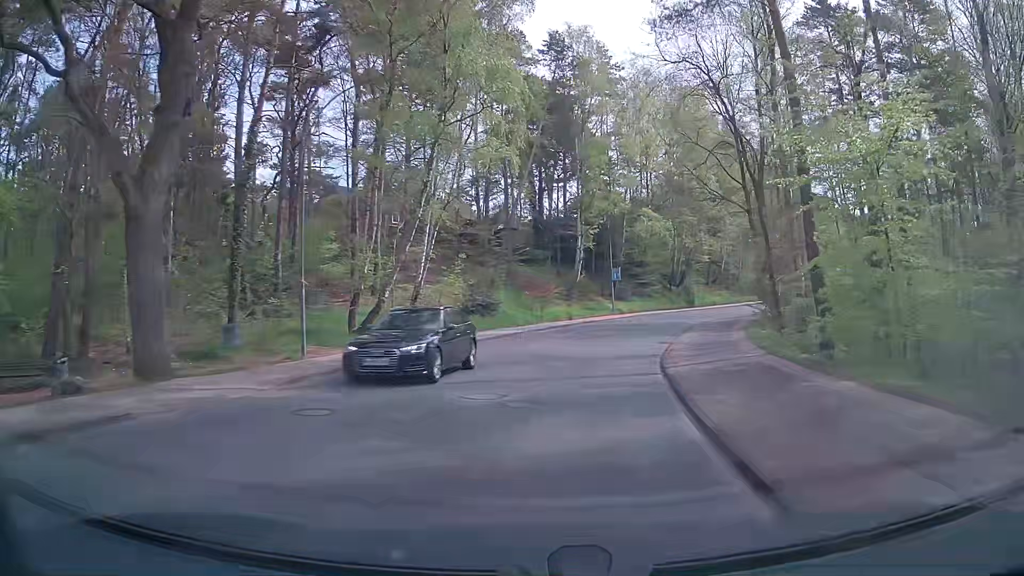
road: unclassified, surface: asphalt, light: Day
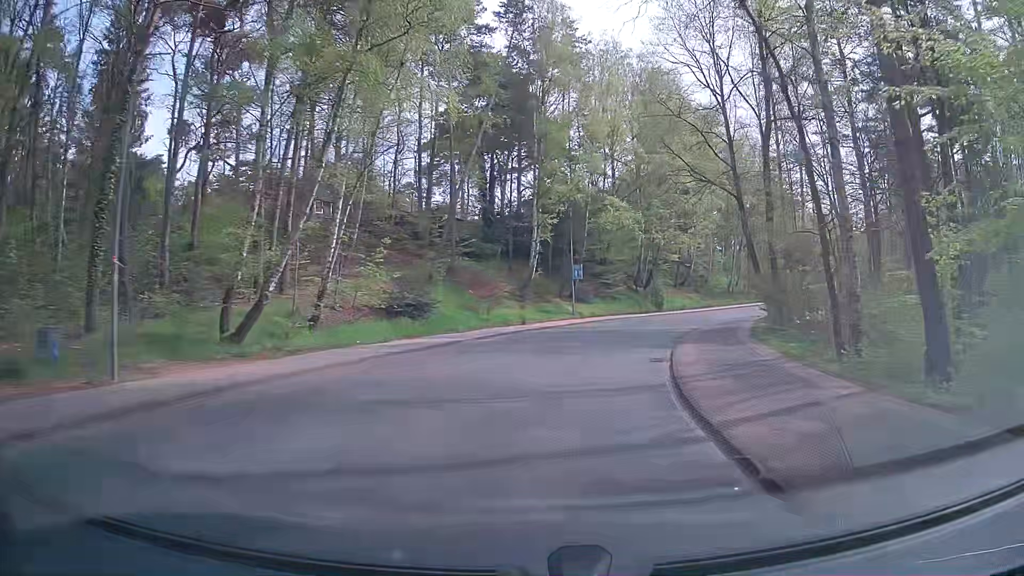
(+0.1, +7.4) m; +3°
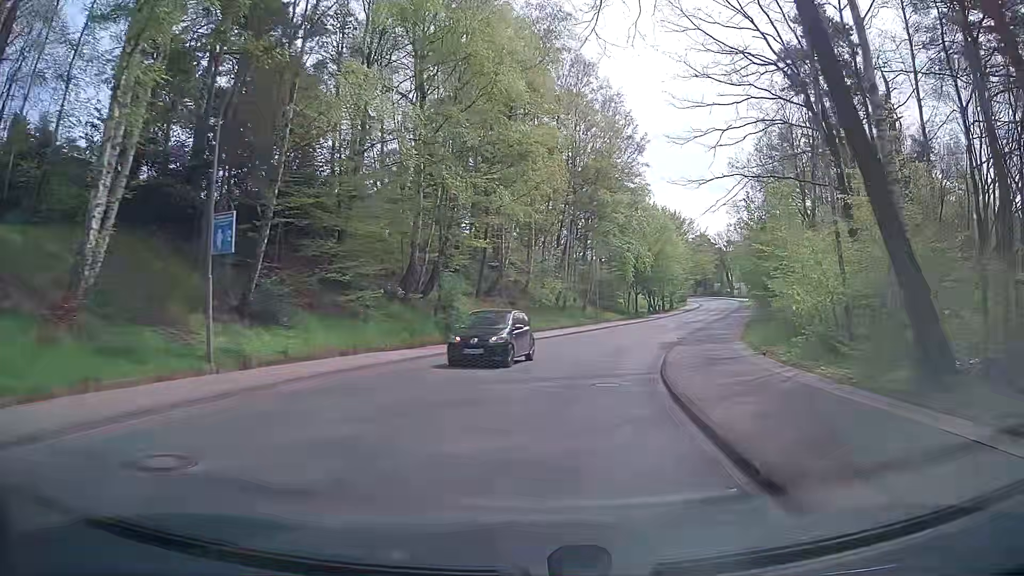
(+4.7, +29.2) m; +19°
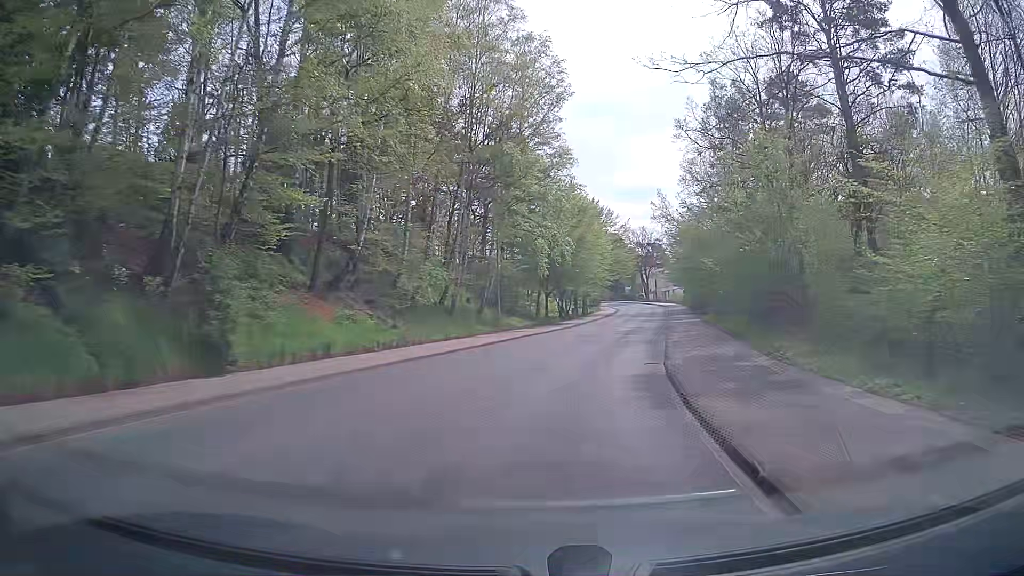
(+0.8, +14.9) m; +7°
(+1, +10) (+2, +20) (+4, +30) (+6, +39) (+8, +49) (+10, +59) (+12, +69) (+15, +79) (+17, +88) (+18, +98) m
